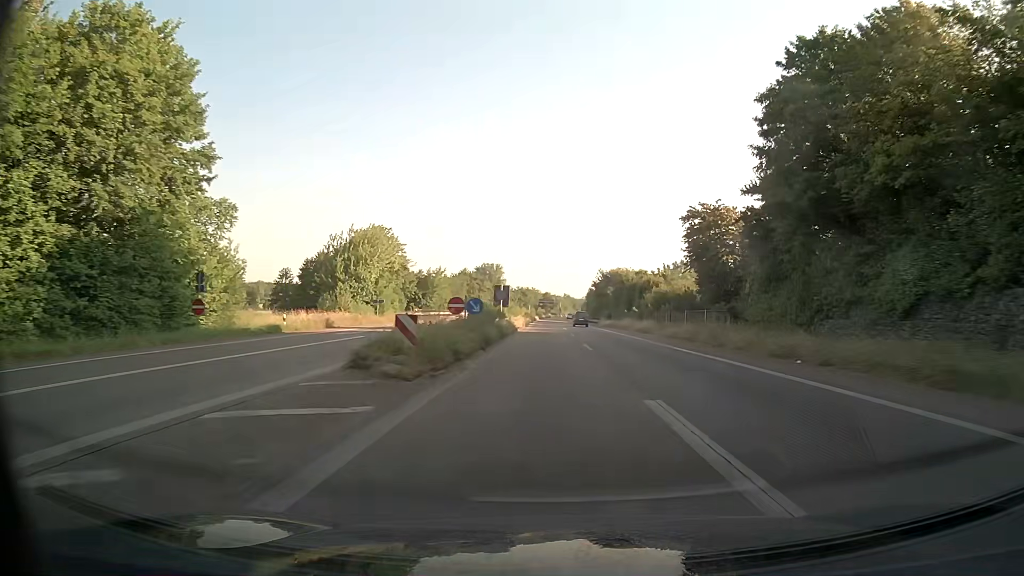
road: trunk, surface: asphalt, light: Day
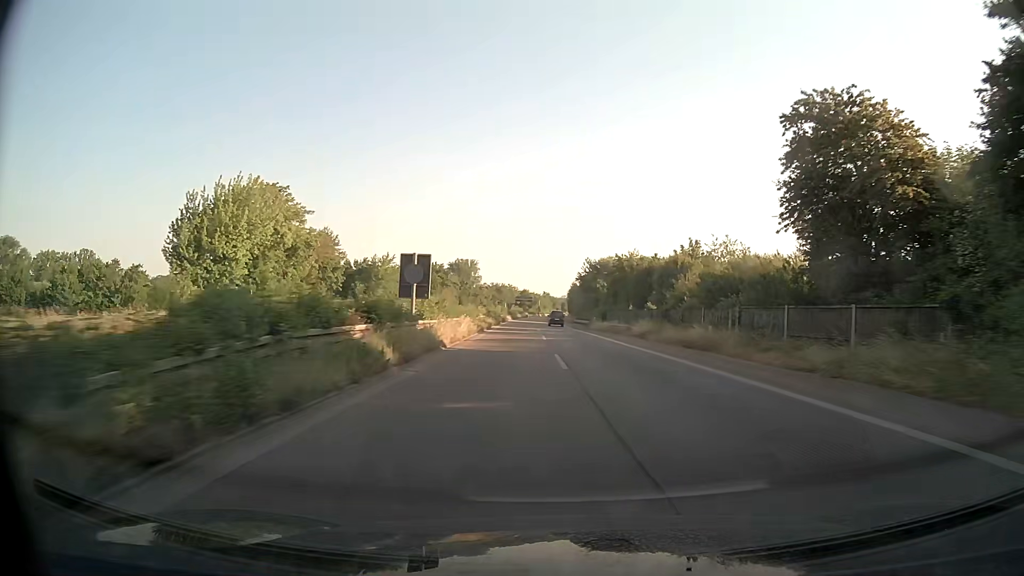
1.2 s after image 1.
(+0.4, +26.5) m; +2°
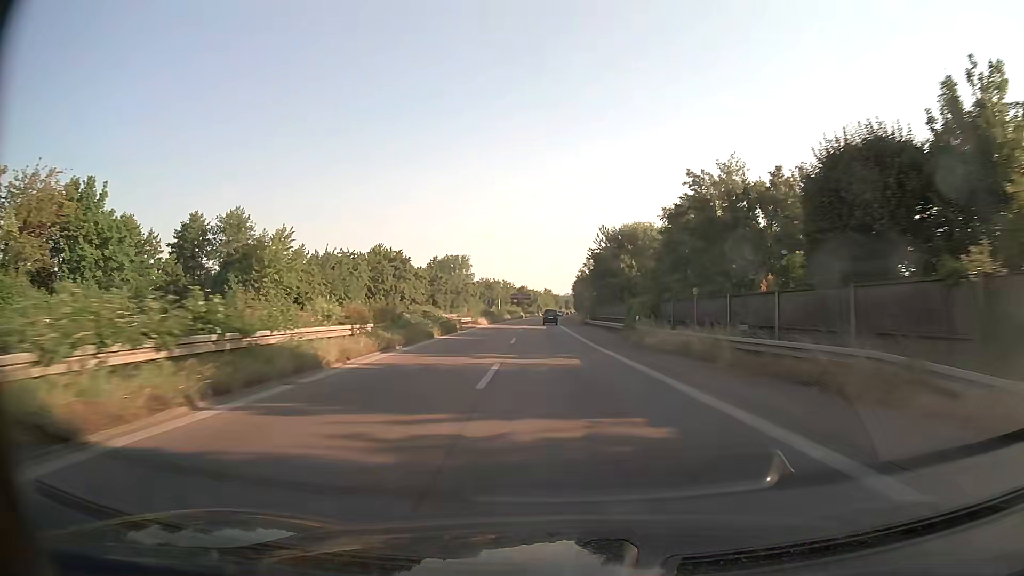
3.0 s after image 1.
(+0.2, +40.5) m; 0°
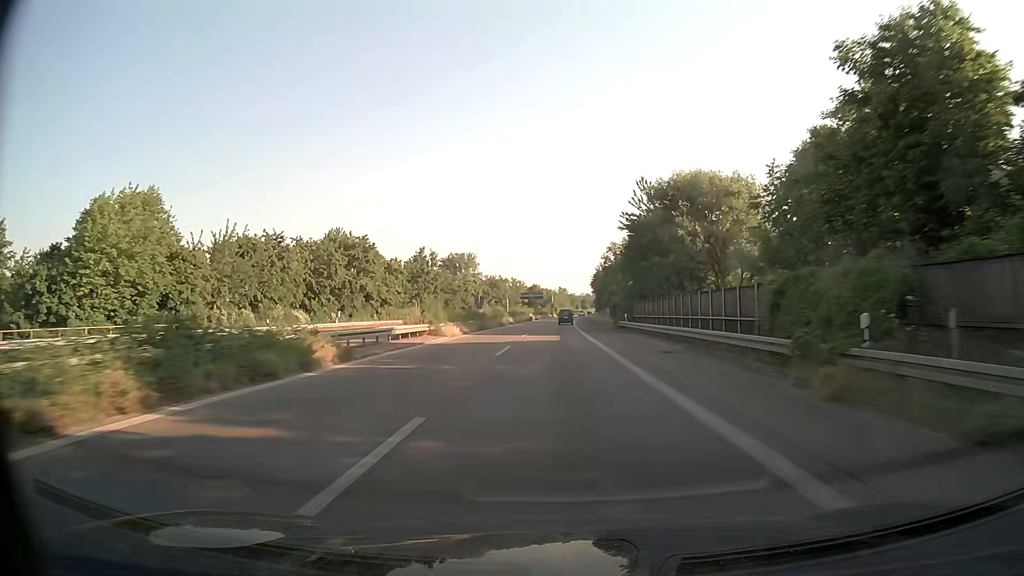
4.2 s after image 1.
(-0.3, +27.5) m; -1°
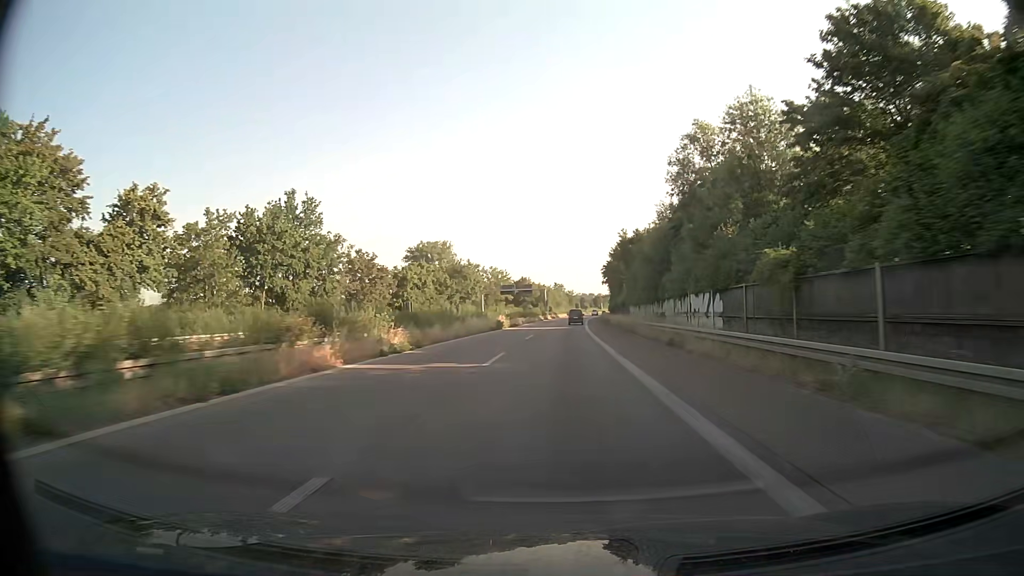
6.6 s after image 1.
(0.0, +57.4) m; 0°
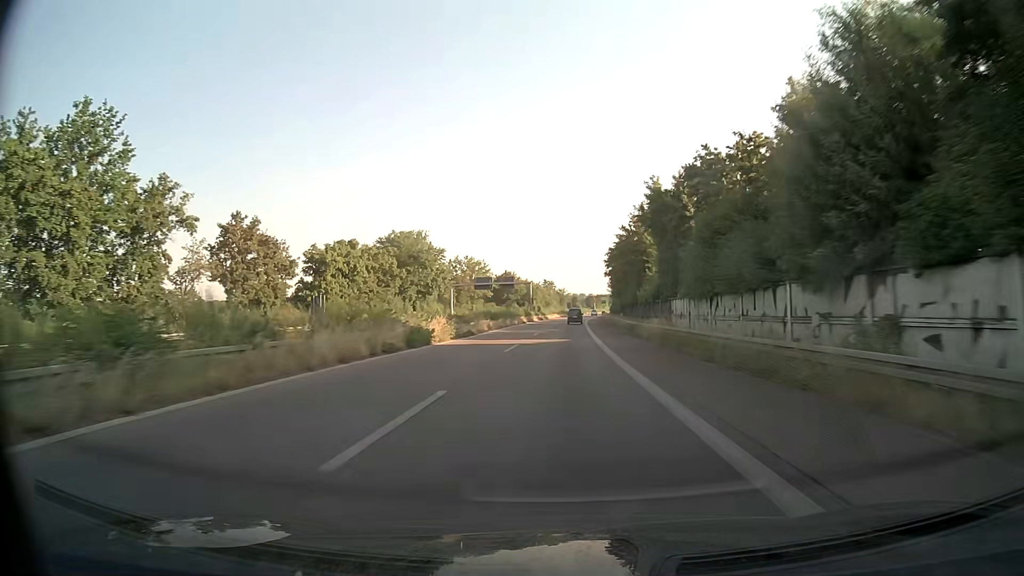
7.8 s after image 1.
(+0.3, +29.1) m; +1°
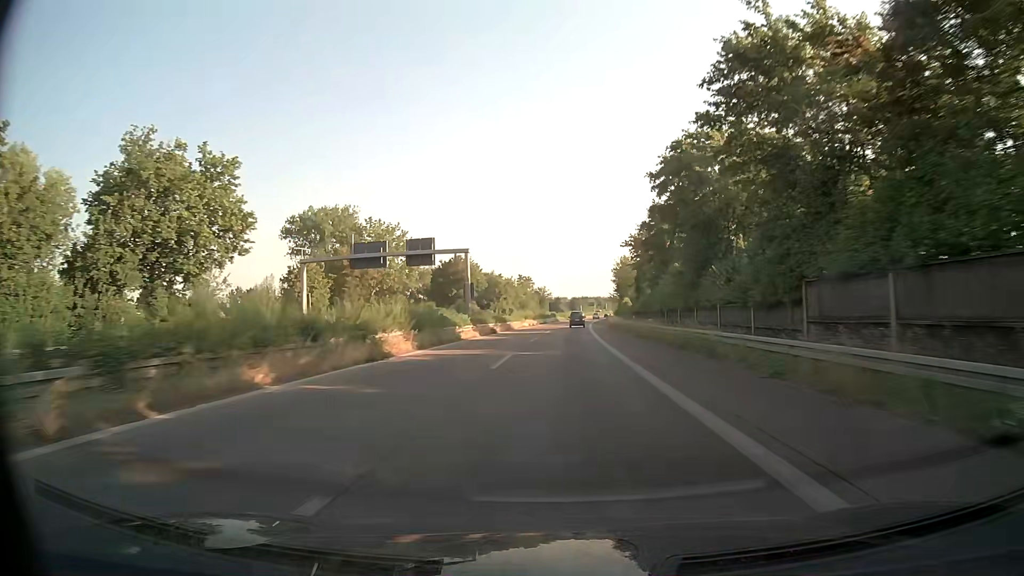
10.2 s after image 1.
(+1.2, +60.0) m; +2°
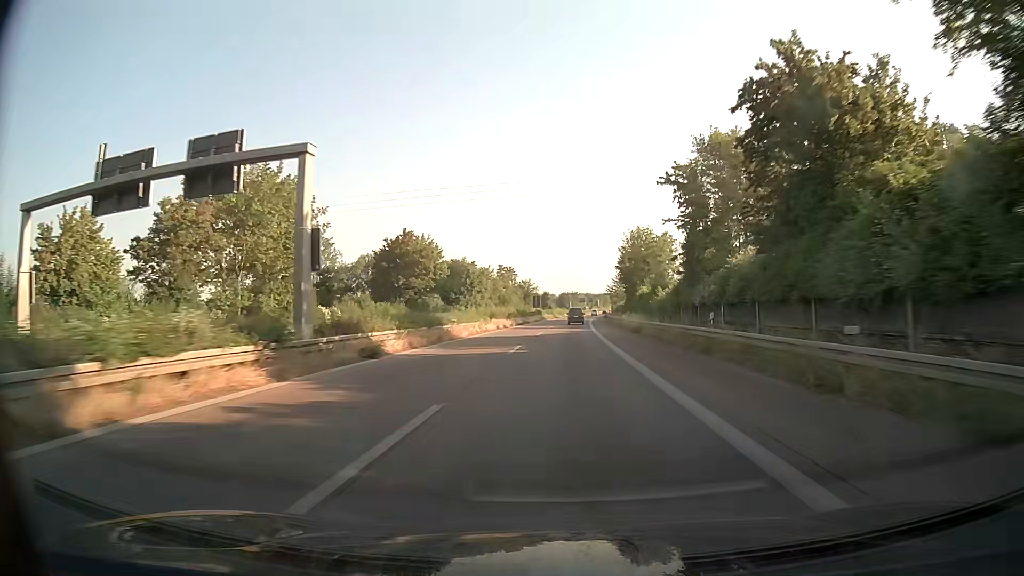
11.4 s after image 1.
(+0.3, +30.7) m; +1°
(0, +10) (0, +20) (0, +30) (+1, +40) (+1, +50) (+1, +60) (+2, +70) (+2, +80) (+3, +90) (+3, +100) m
